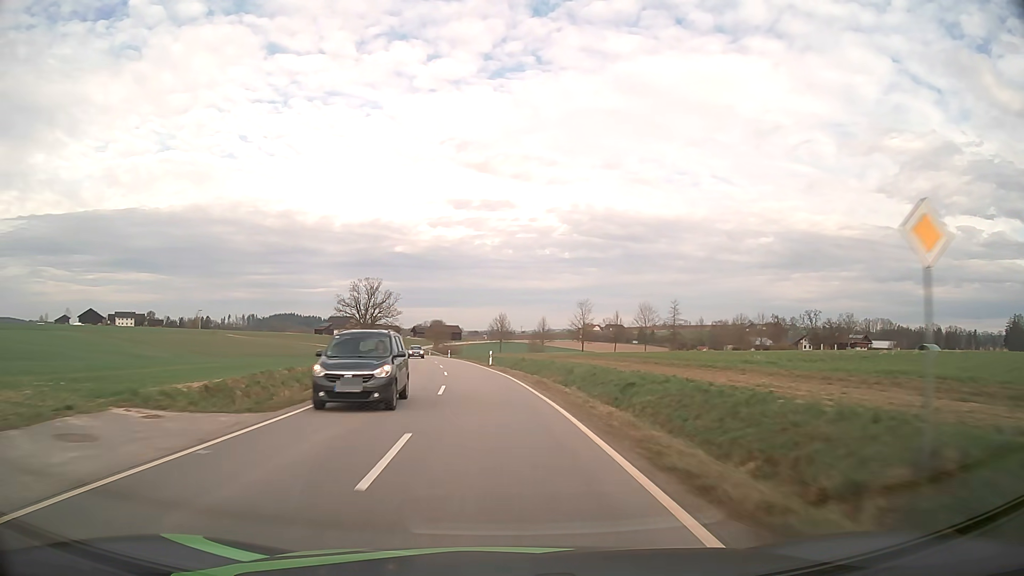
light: Day
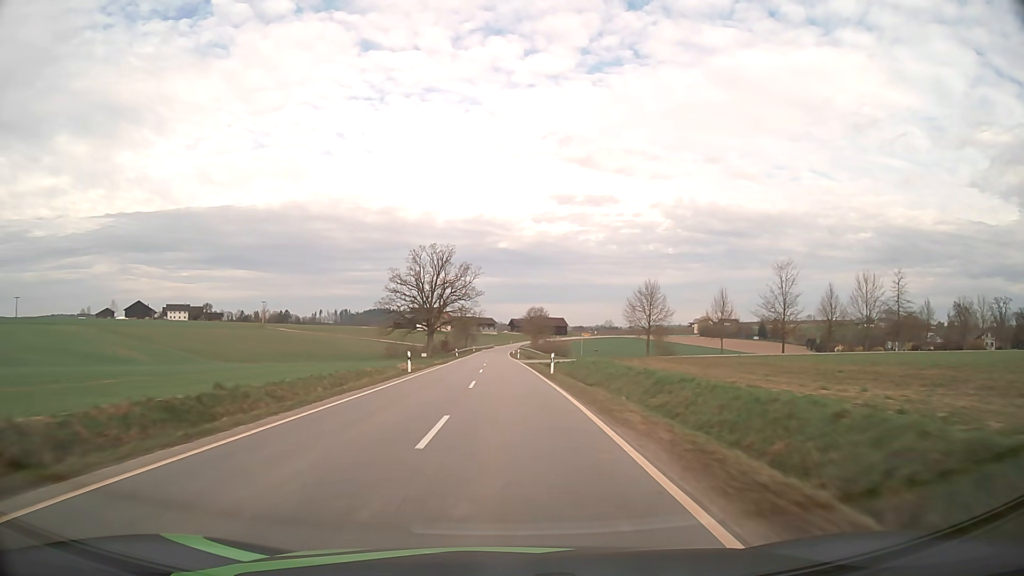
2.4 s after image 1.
(-5.4, +58.6) m; -9°
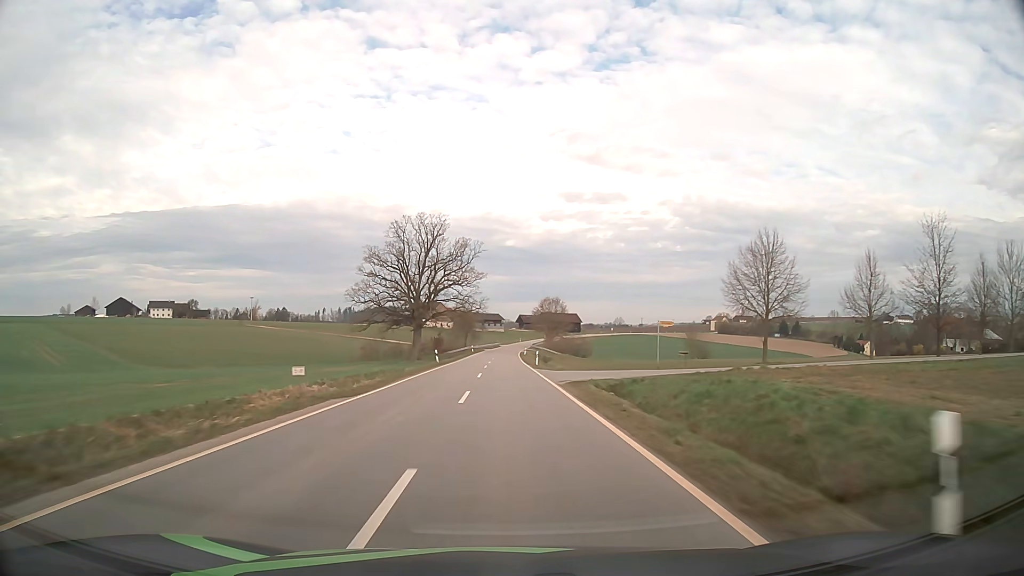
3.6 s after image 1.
(-0.3, +29.8) m; -1°
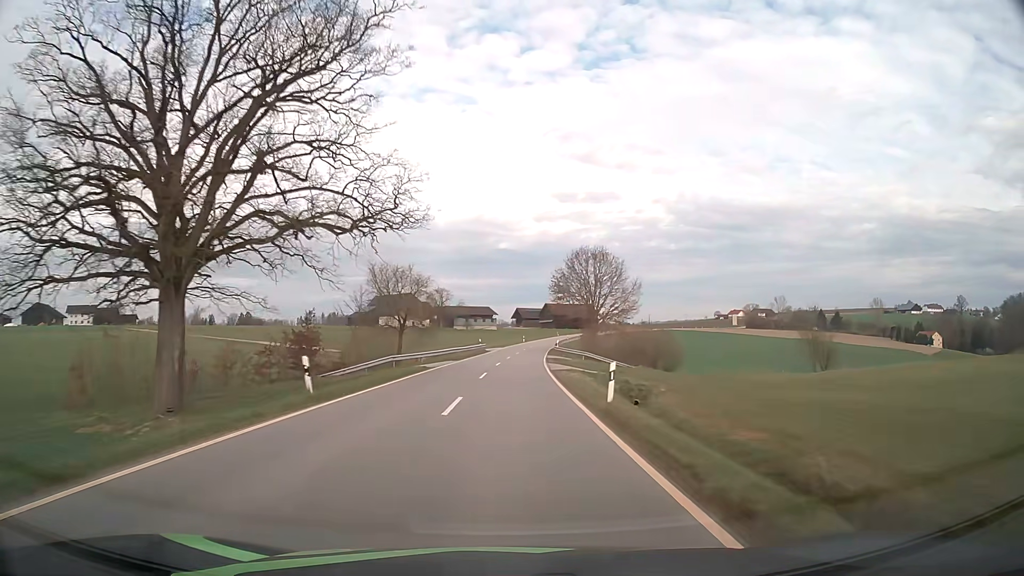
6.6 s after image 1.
(0.0, +76.6) m; +1°
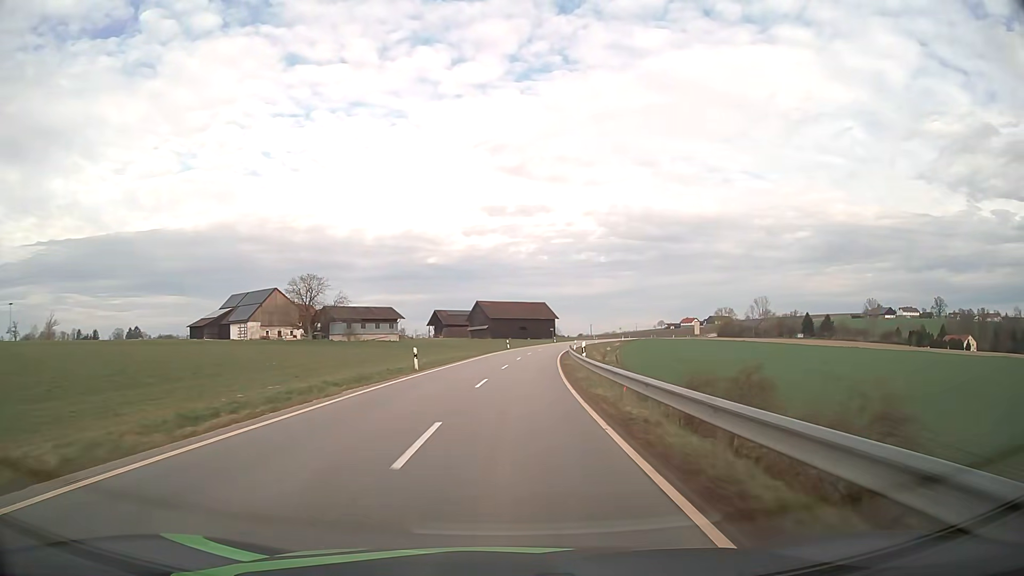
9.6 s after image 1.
(+3.4, +78.4) m; +6°
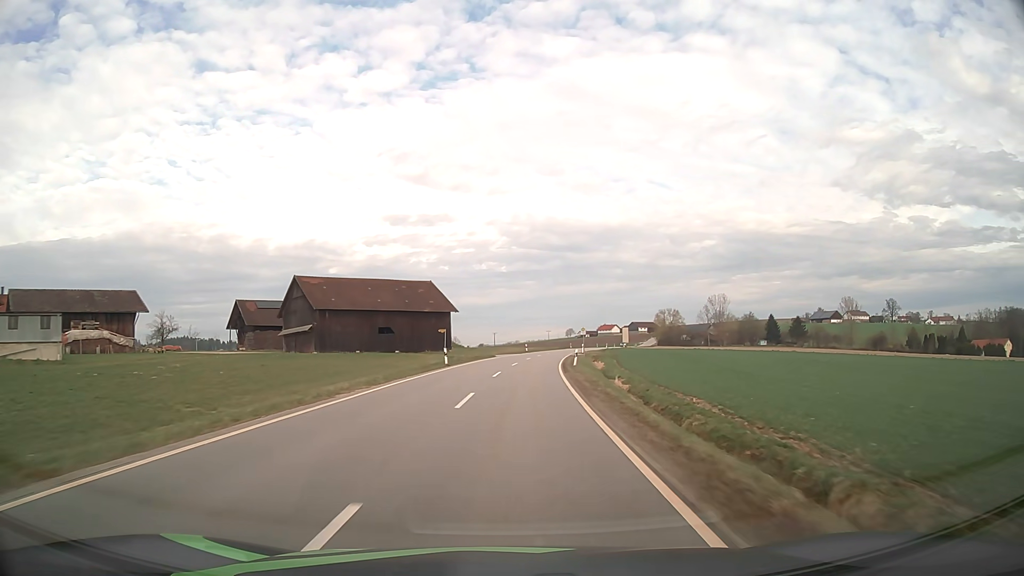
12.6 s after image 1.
(+5.8, +78.4) m; +8°
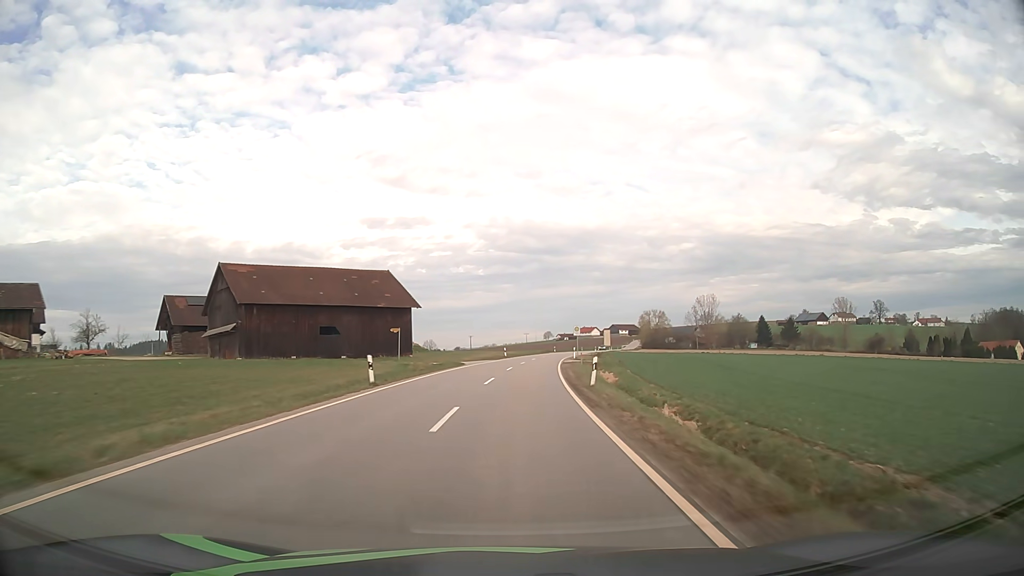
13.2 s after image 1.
(+0.2, +15.7) m; +2°
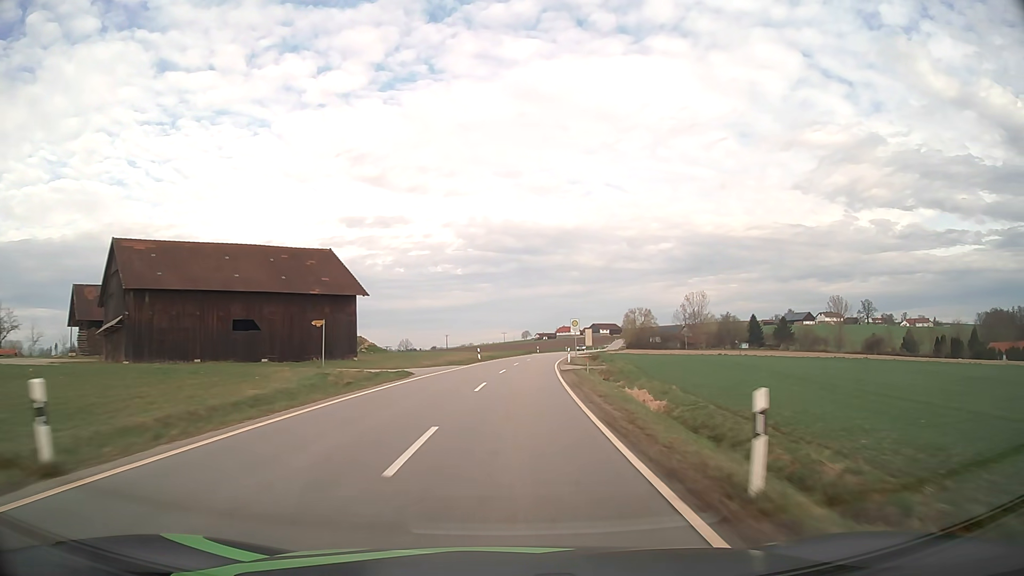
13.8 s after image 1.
(+0.3, +15.7) m; +2°
(0, +10) (0, +20) (+1, +30) (+2, +40) (+2, +50) (+4, +60) (+5, +70) (+6, +80) (+8, +90) (+9, +99) m
